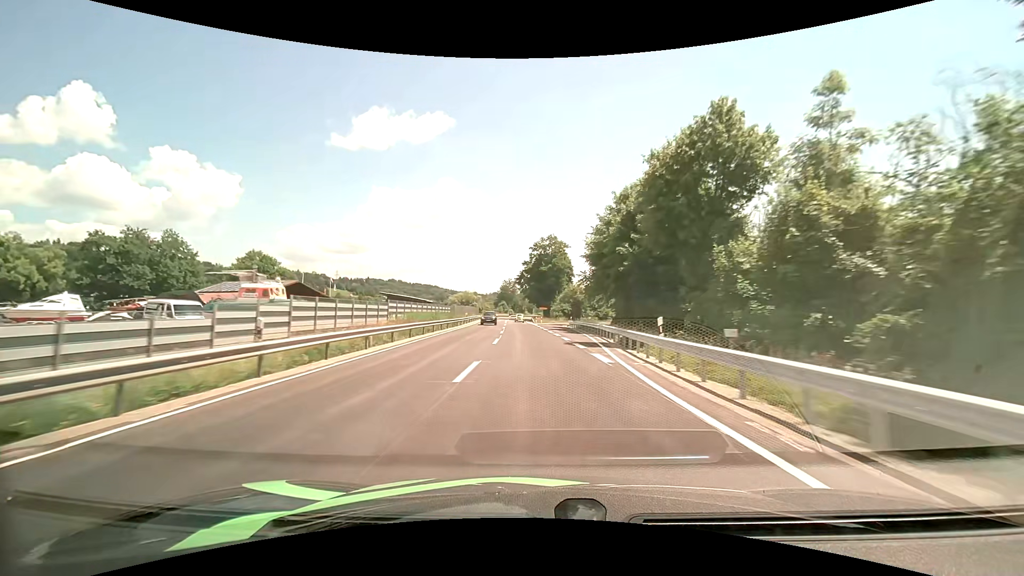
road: primary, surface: asphalt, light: Day
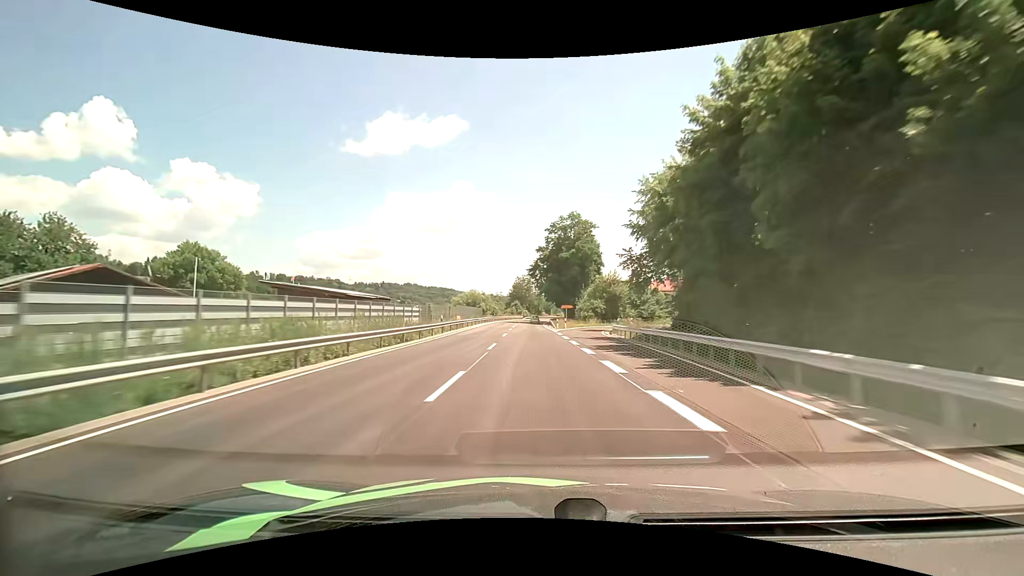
(-0.5, +26.2) m; -2°
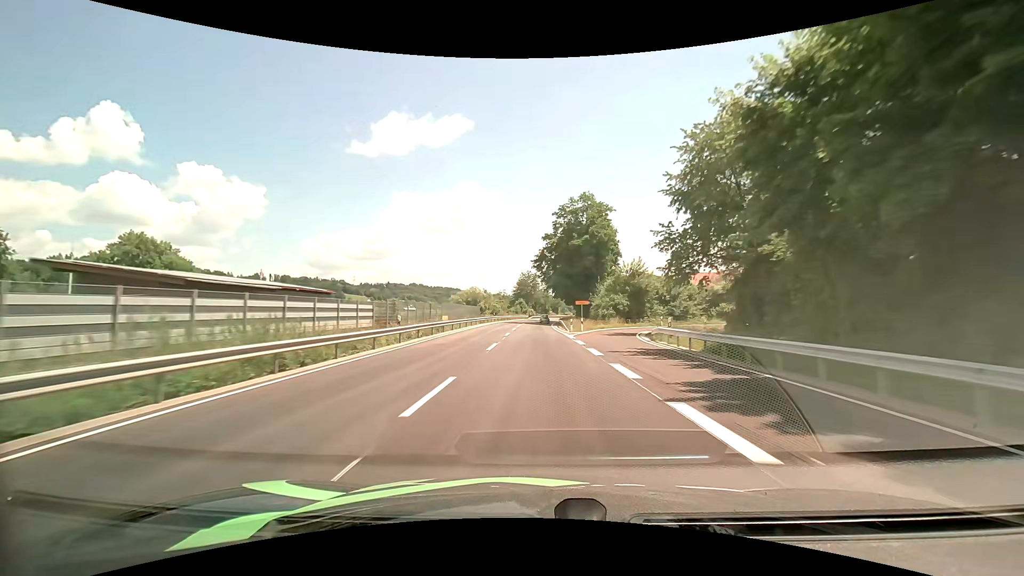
(0.0, +13.3) m; 0°
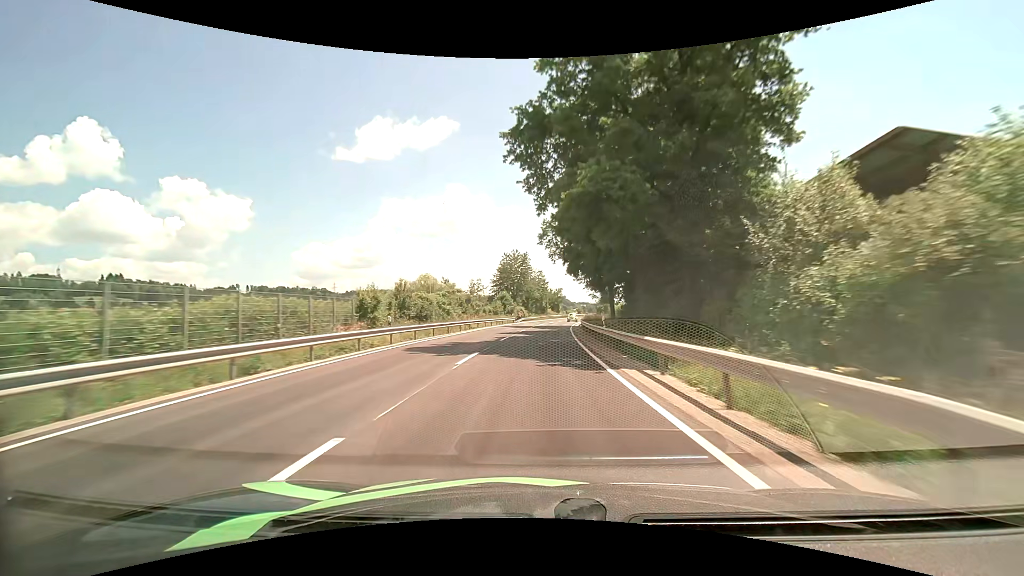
(-0.3, +53.5) m; +1°
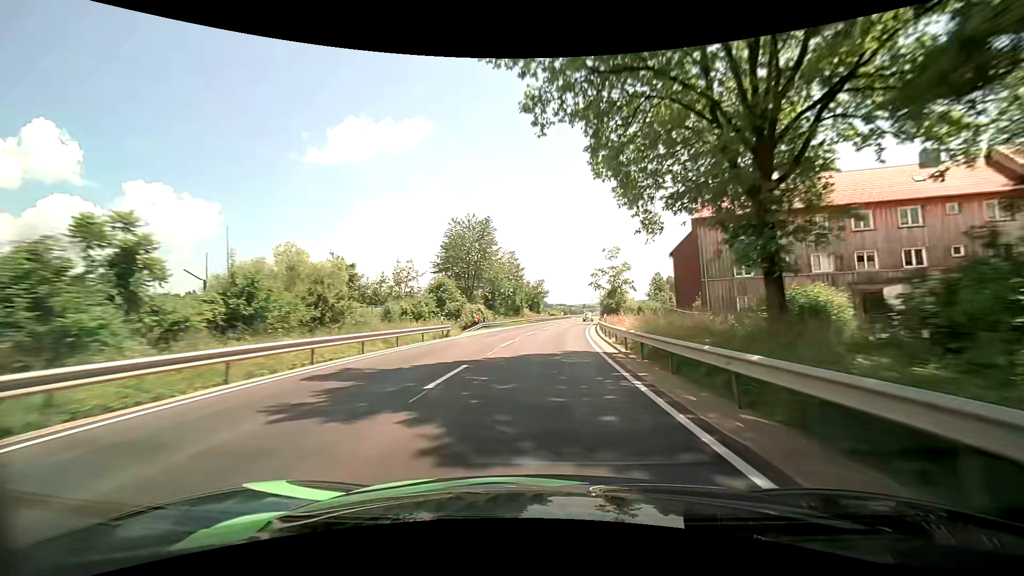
(+0.6, +40.3) m; +3°
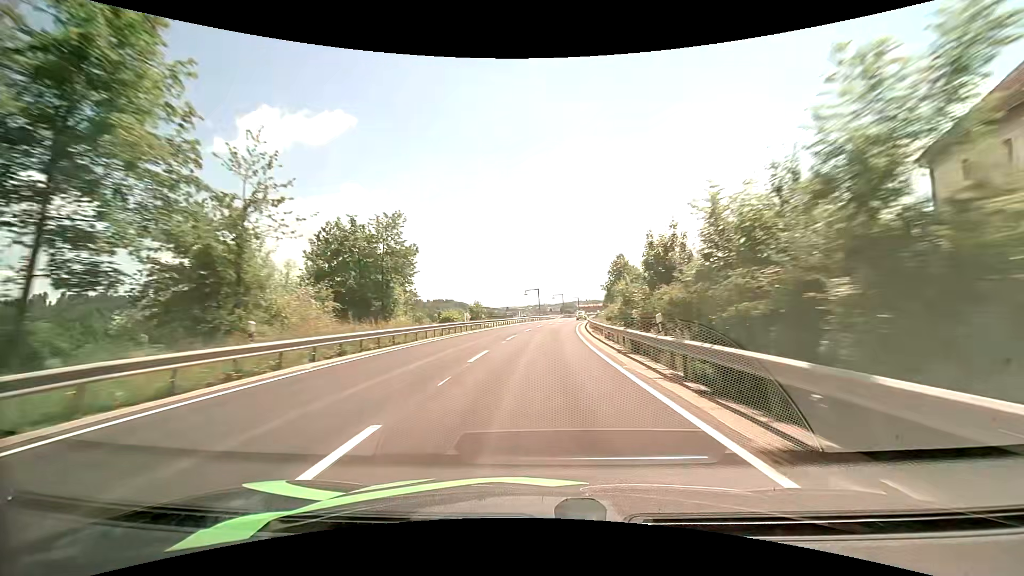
(+4.6, +67.4) m; +8°
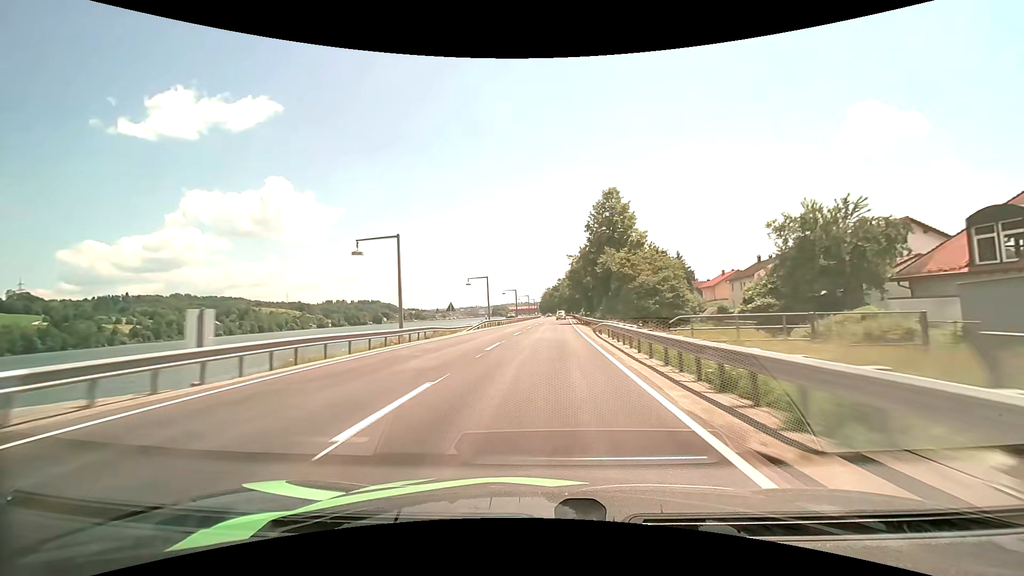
(+4.6, +68.5) m; +8°
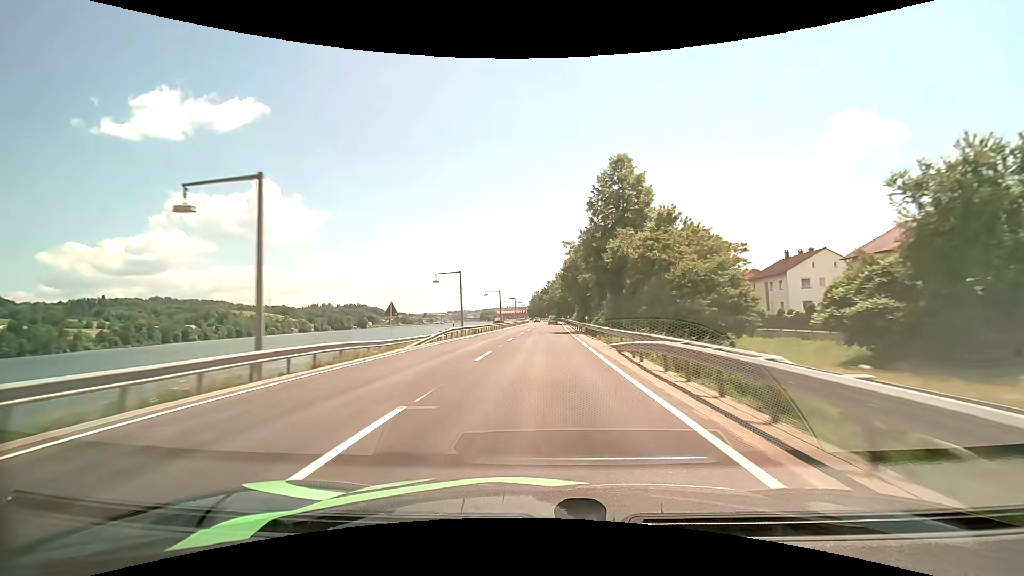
(+0.2, +13.9) m; +1°
